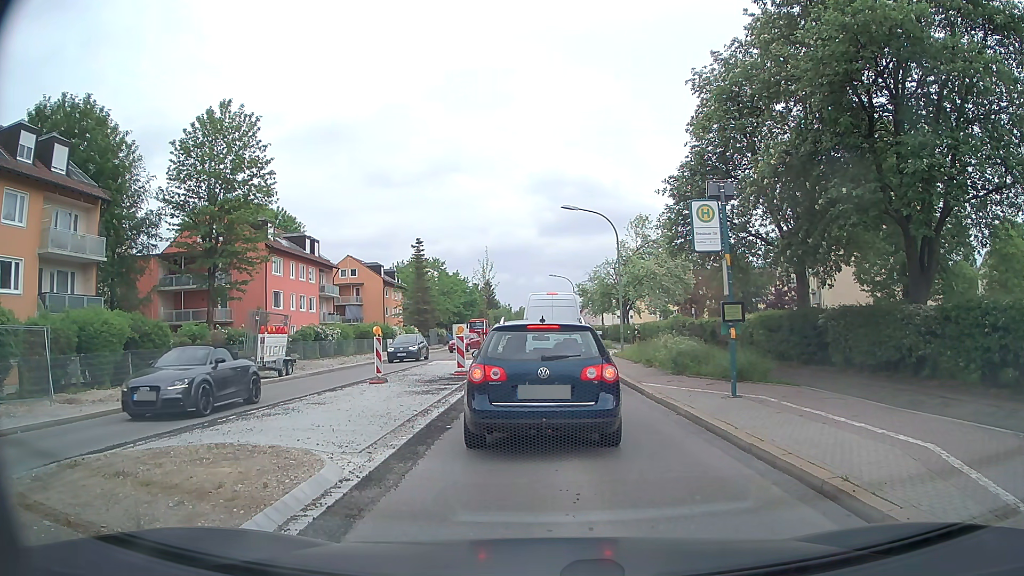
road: secondary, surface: asphalt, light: Day
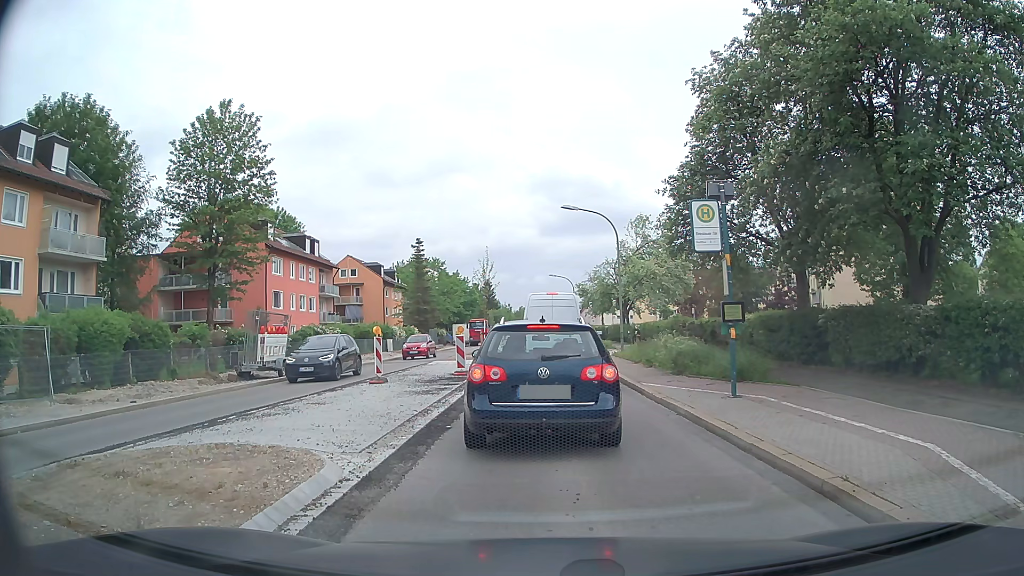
(0.0, 0.0) m; 0°
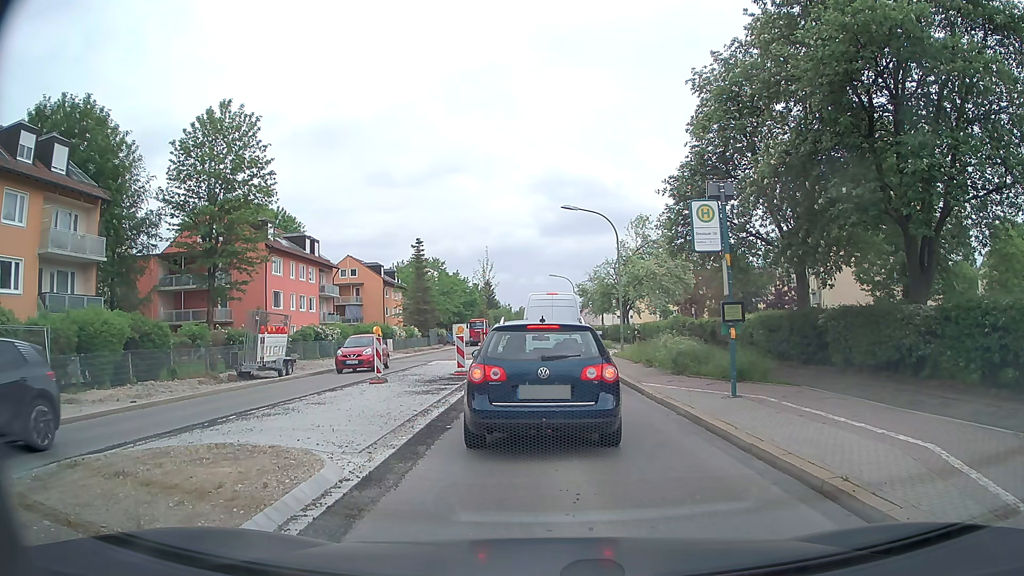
(0.0, 0.0) m; 0°
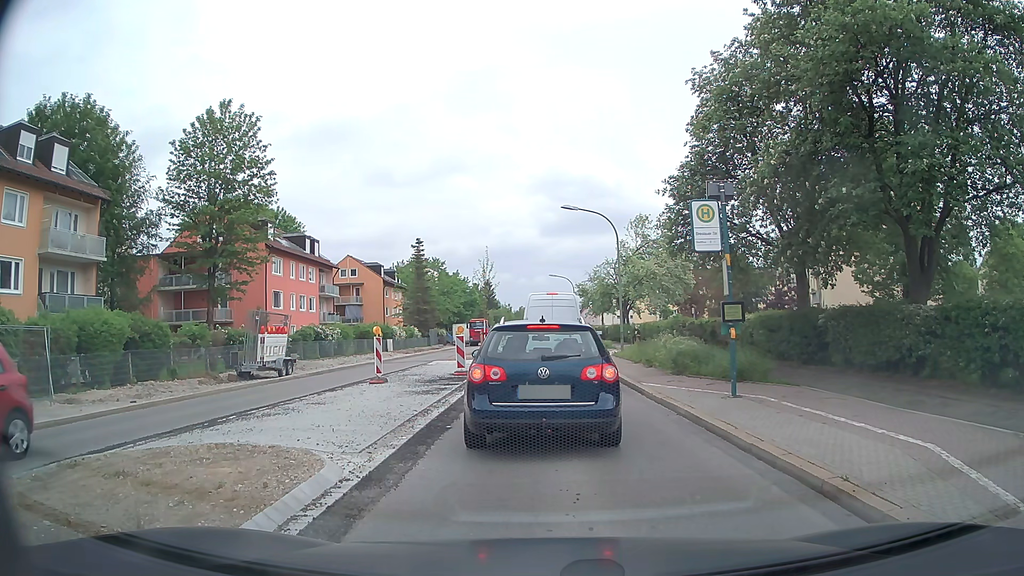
(0.0, 0.0) m; 0°
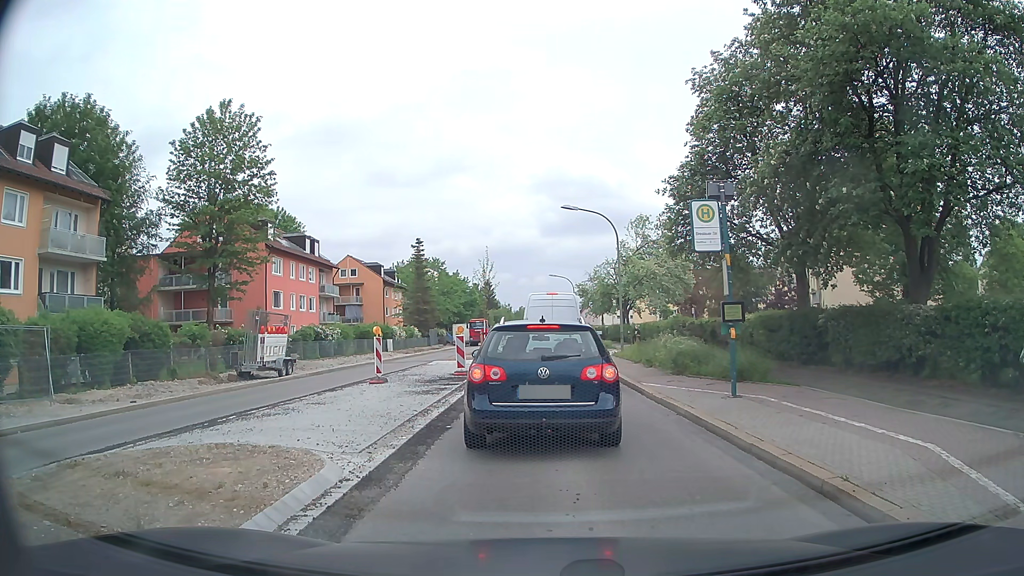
(0.0, 0.0) m; 0°
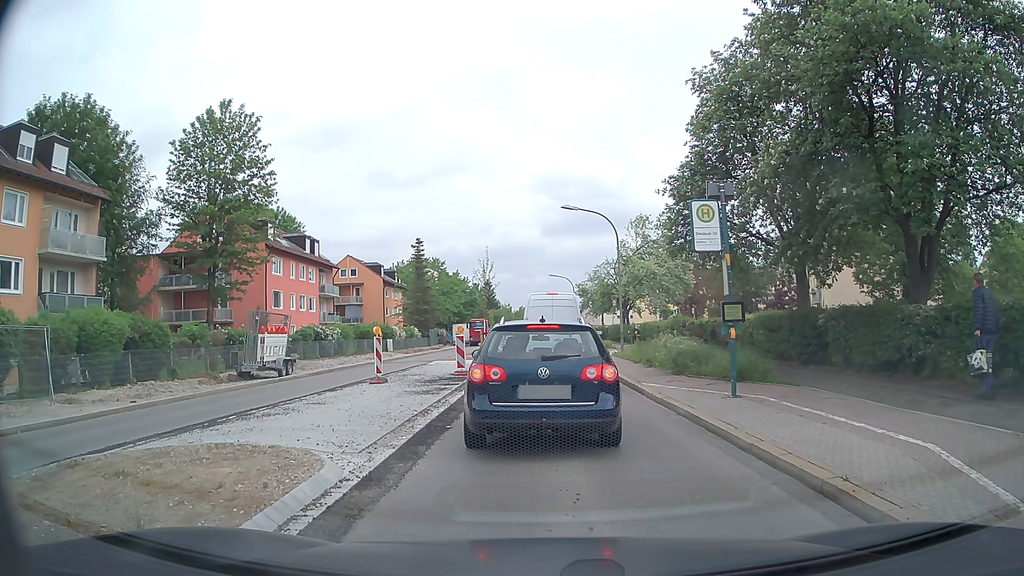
(0.0, 0.0) m; 0°
(0, +10) (0, +20) (-1, +30) (-1, +40) (-1, +50) (-1, +60) (-2, +70) (-2, +80) (-2, +90) (-2, +100) m
